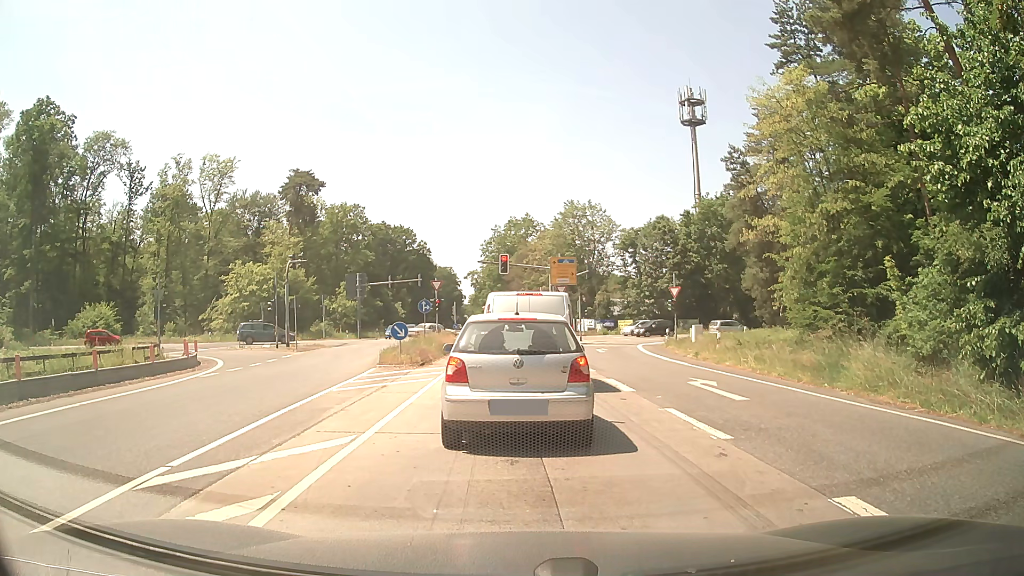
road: secondary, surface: asphalt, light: Day
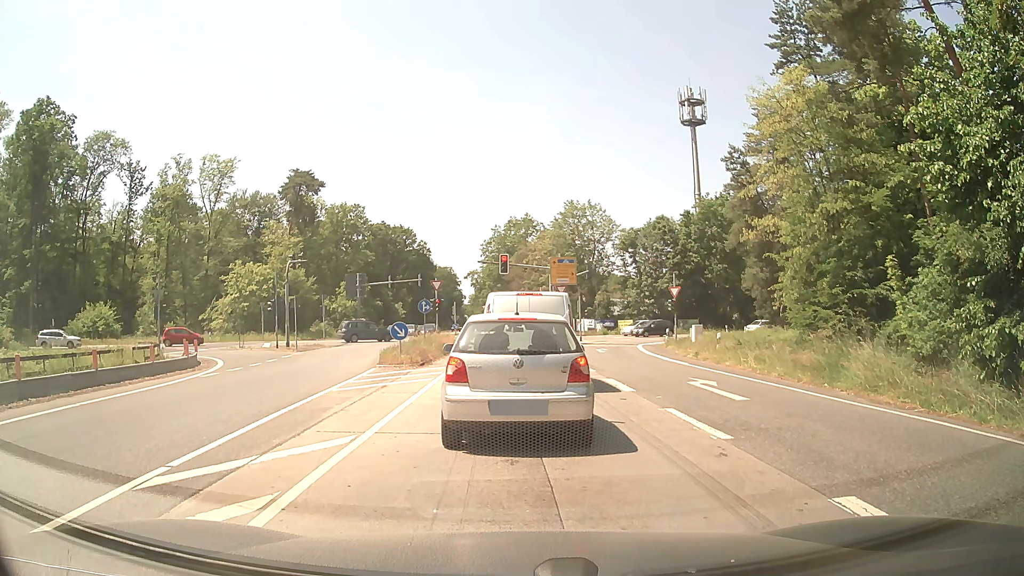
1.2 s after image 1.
(0.0, 0.0) m; 0°
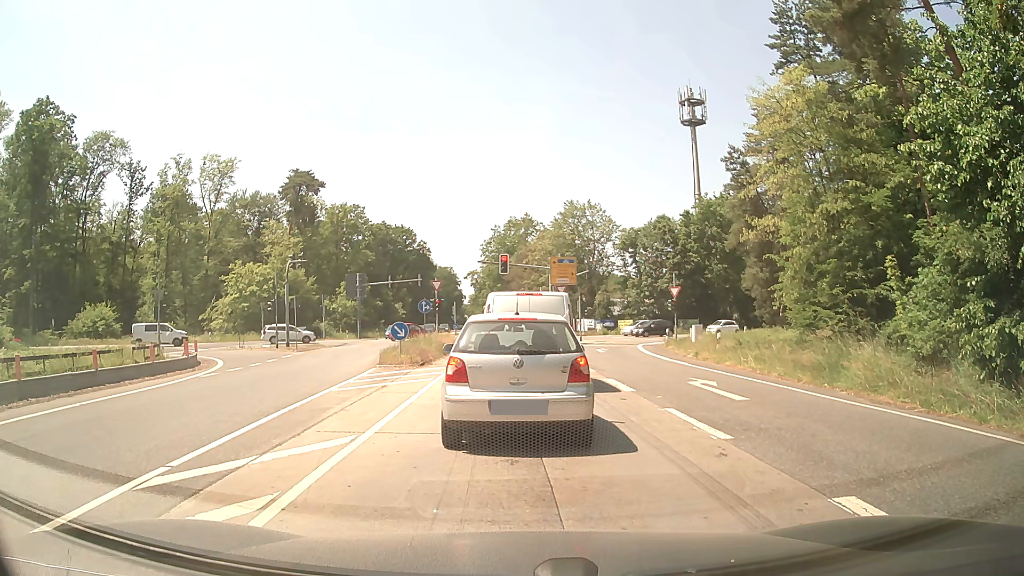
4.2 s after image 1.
(0.0, 0.0) m; 0°
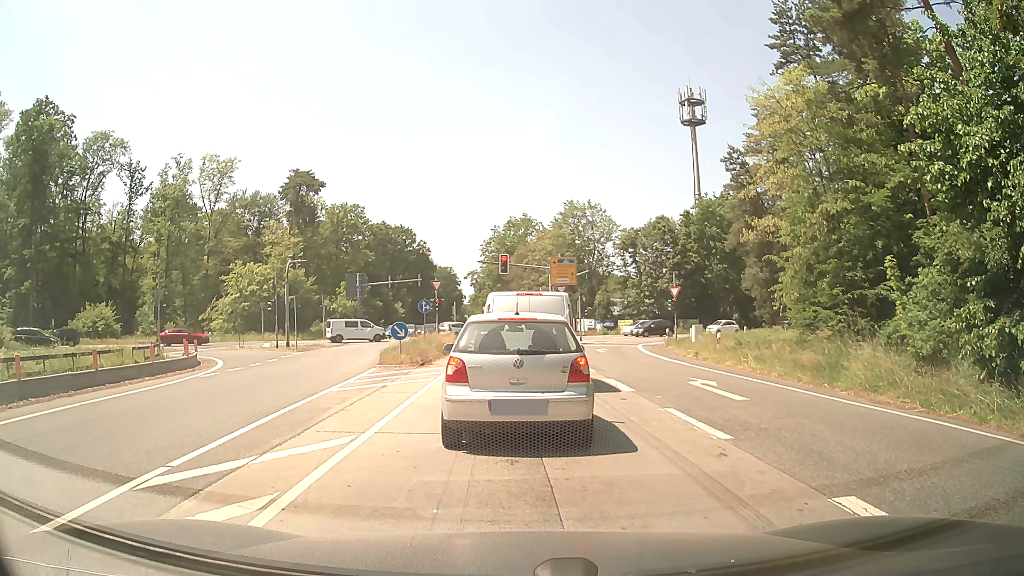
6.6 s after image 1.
(0.0, 0.0) m; 0°
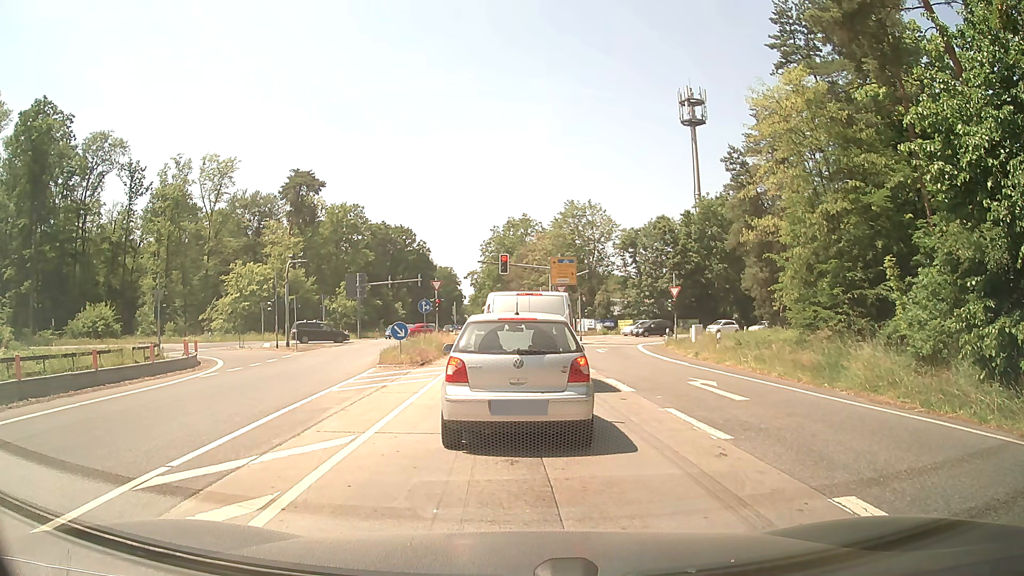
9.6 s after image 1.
(0.0, 0.0) m; 0°
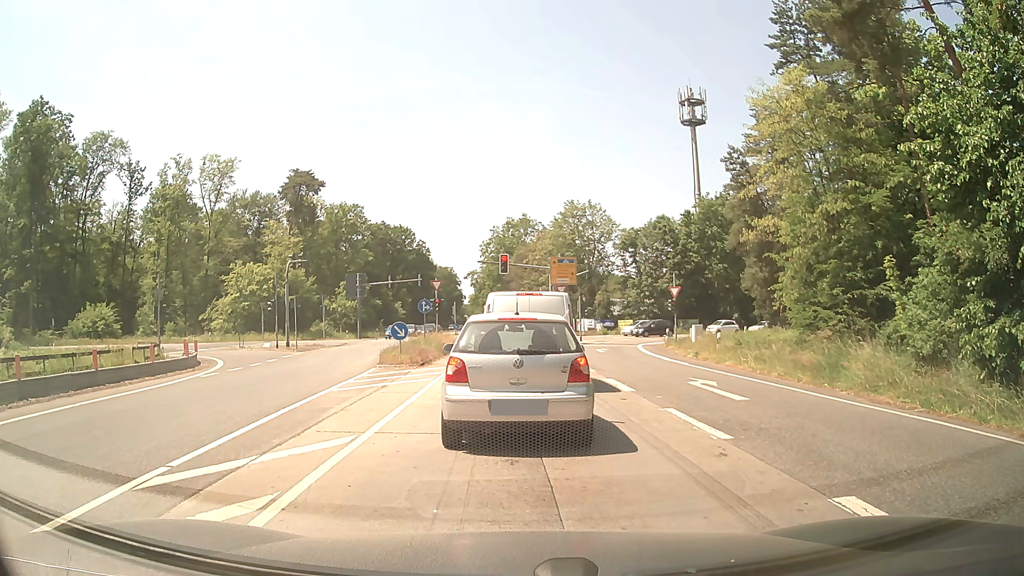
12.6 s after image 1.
(0.0, 0.0) m; 0°
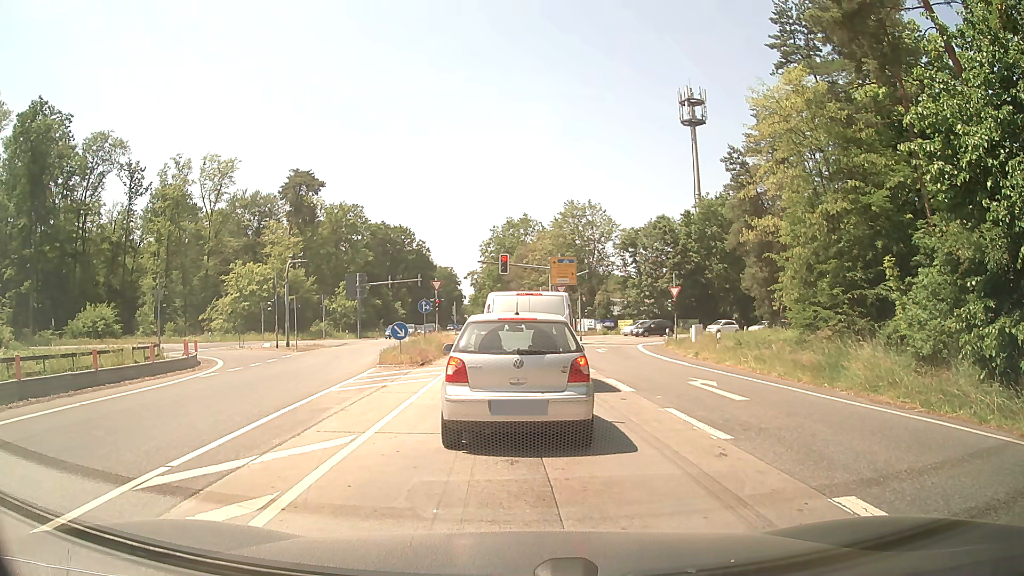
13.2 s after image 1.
(0.0, 0.0) m; 0°
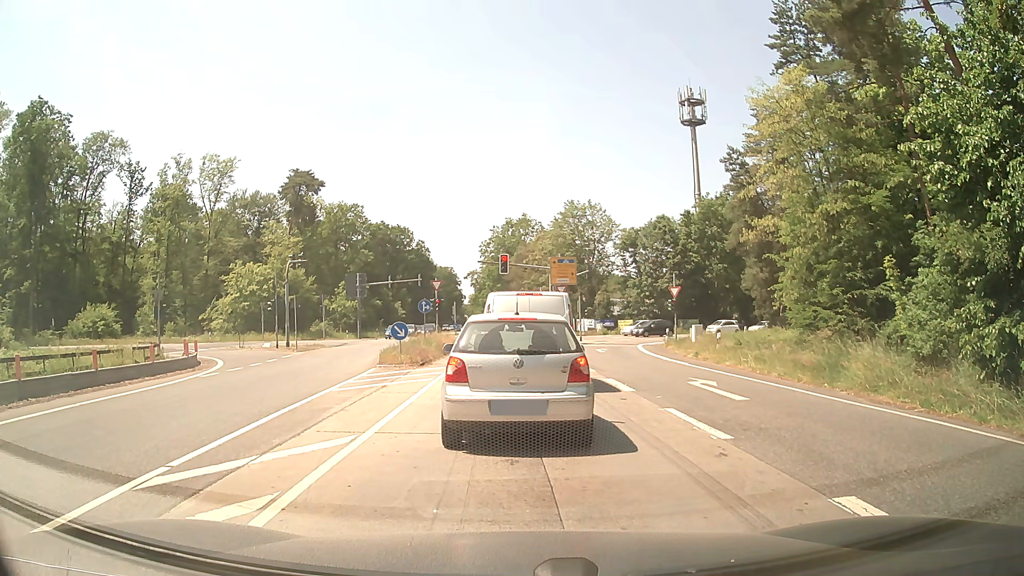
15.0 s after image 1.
(0.0, 0.0) m; 0°
